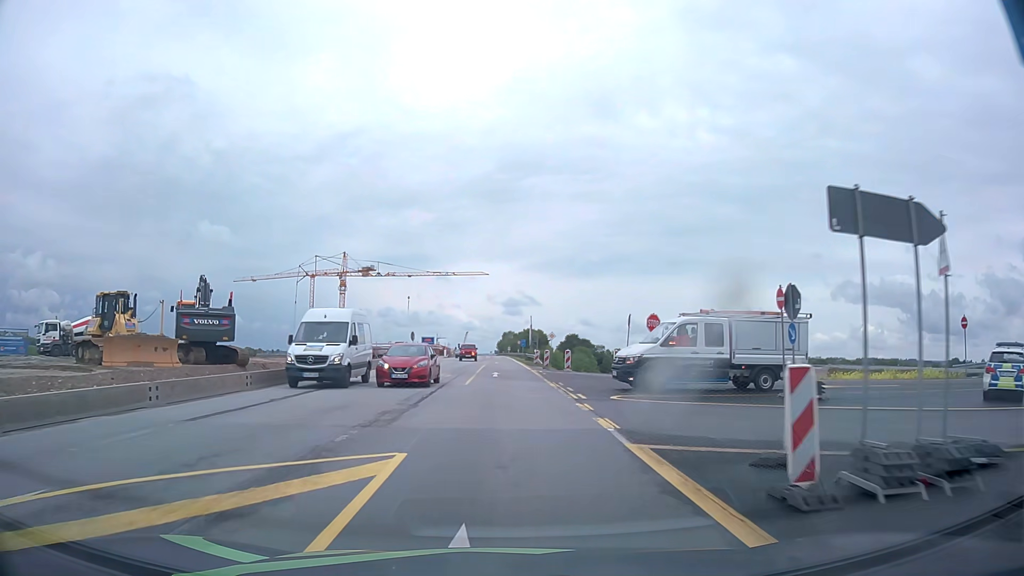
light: Day
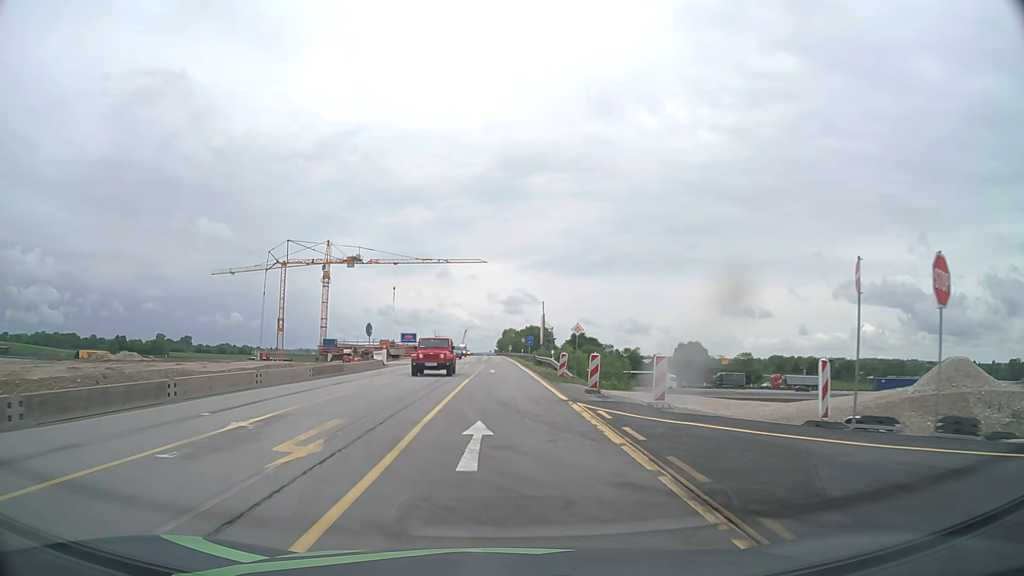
(-0.1, +23.0) m; 0°
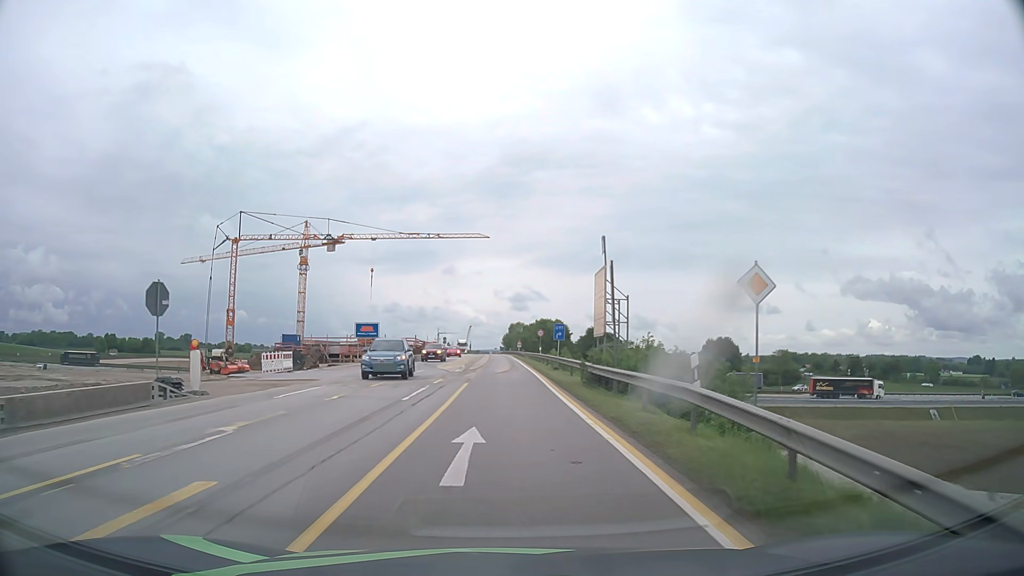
(-0.2, +30.7) m; -1°
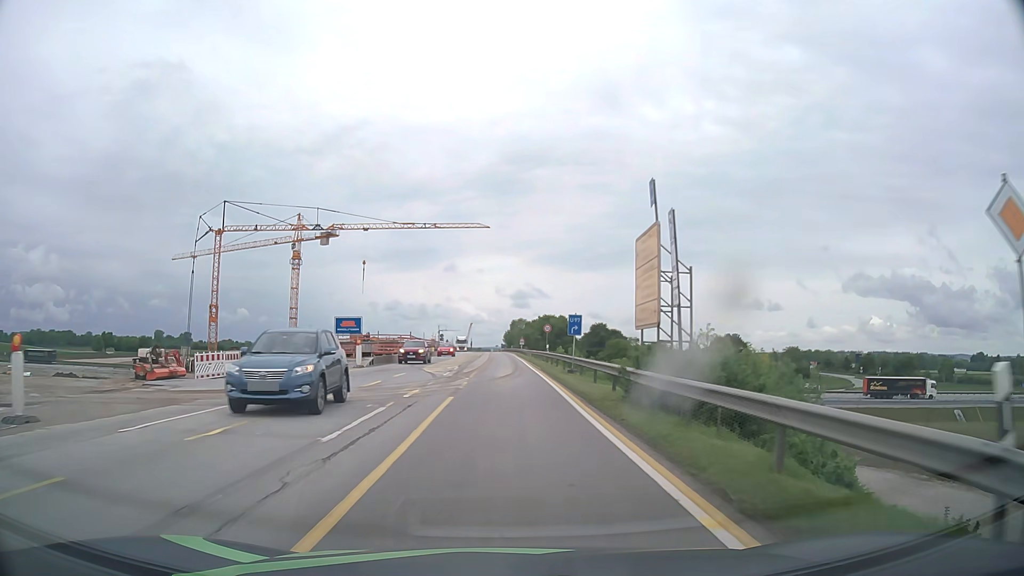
(0.0, +7.7) m; 0°
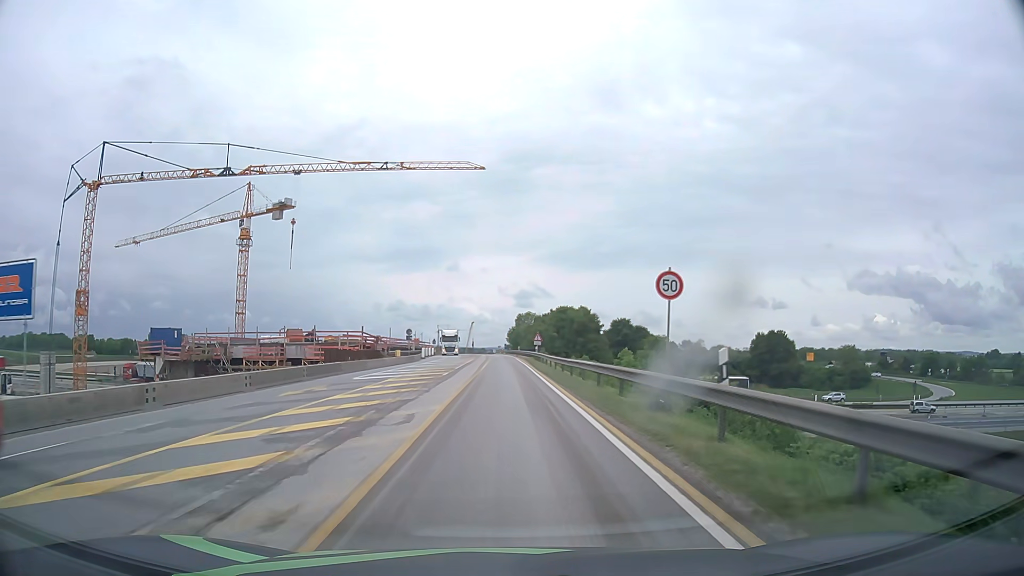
(-0.1, +38.3) m; 0°
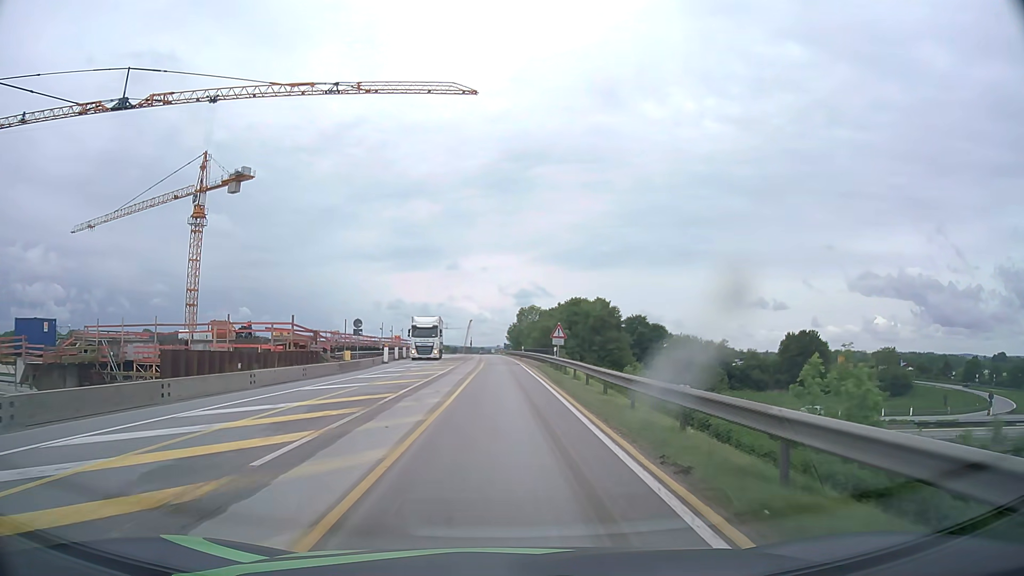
(0.0, +22.9) m; 0°
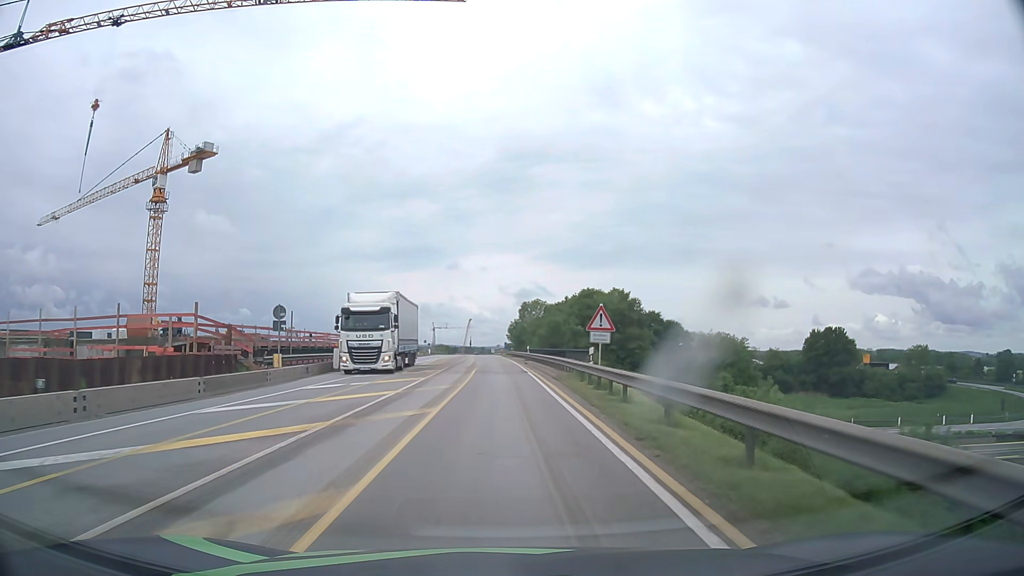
(+0.1, +15.3) m; 0°
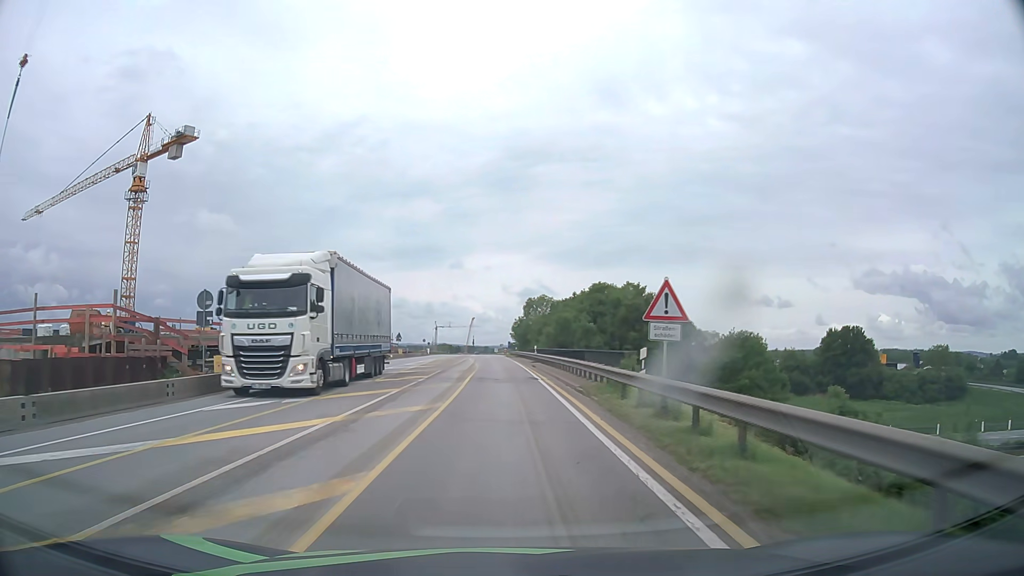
(0.0, +7.7) m; 0°
